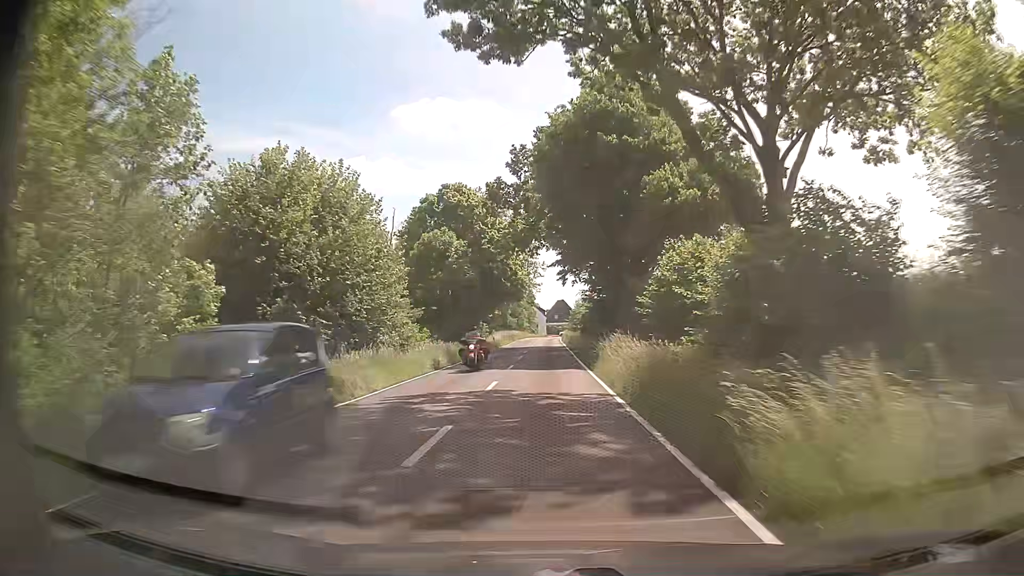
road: tertiary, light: Day
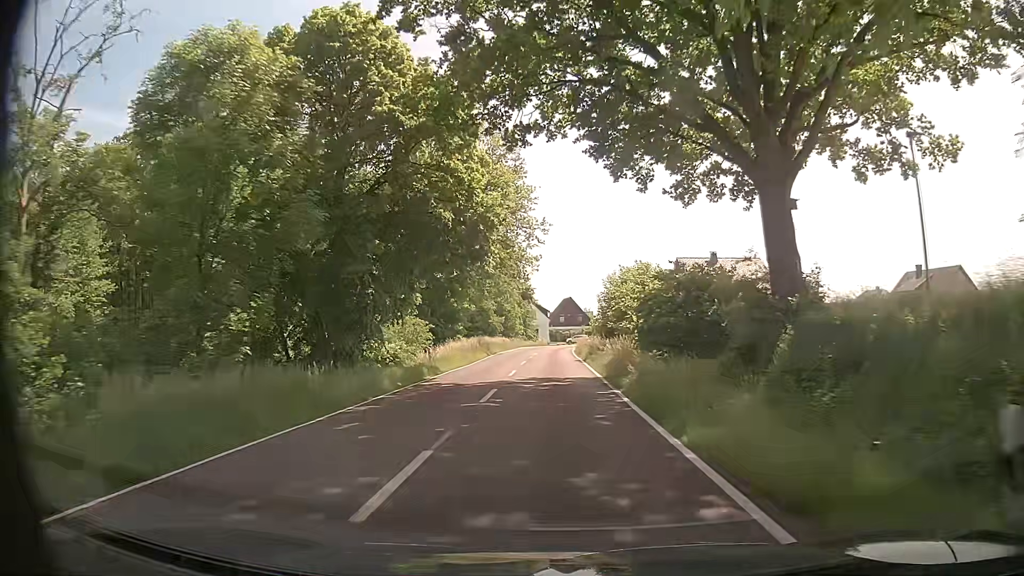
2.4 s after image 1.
(-0.1, +37.2) m; -1°
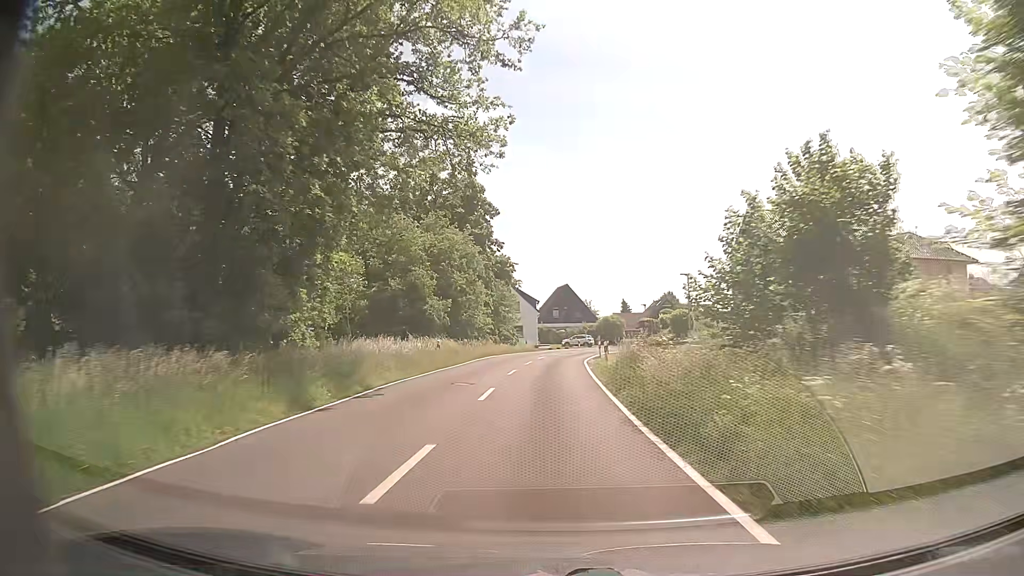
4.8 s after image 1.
(+0.6, +34.8) m; +1°
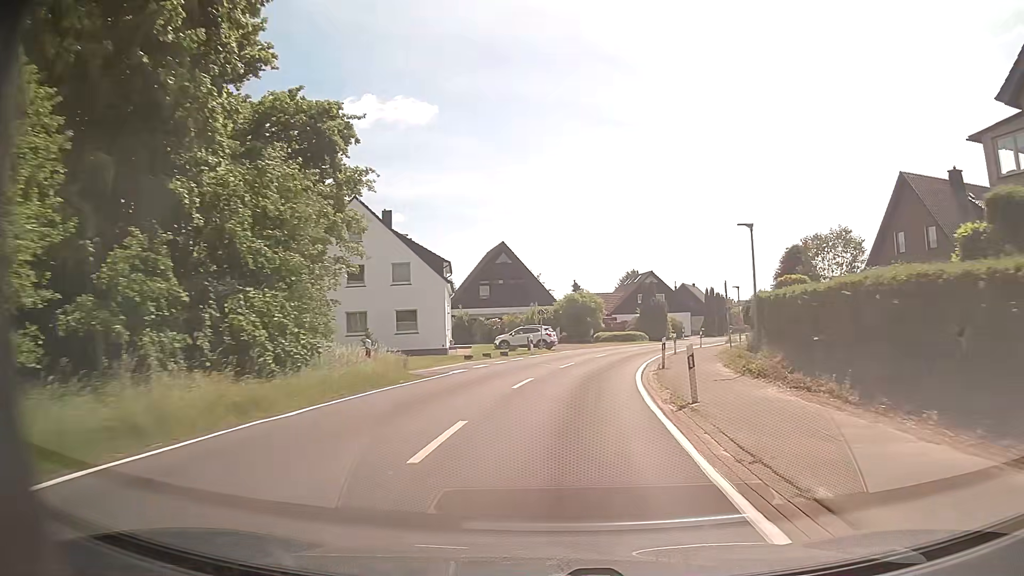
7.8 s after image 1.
(+0.9, +42.8) m; +5°
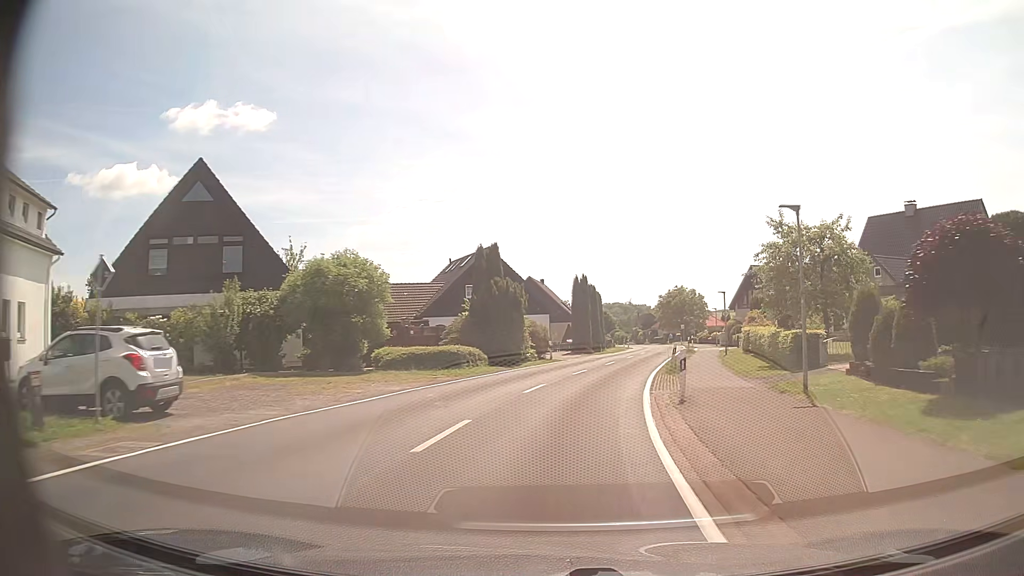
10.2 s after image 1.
(+3.9, +33.4) m; +14°
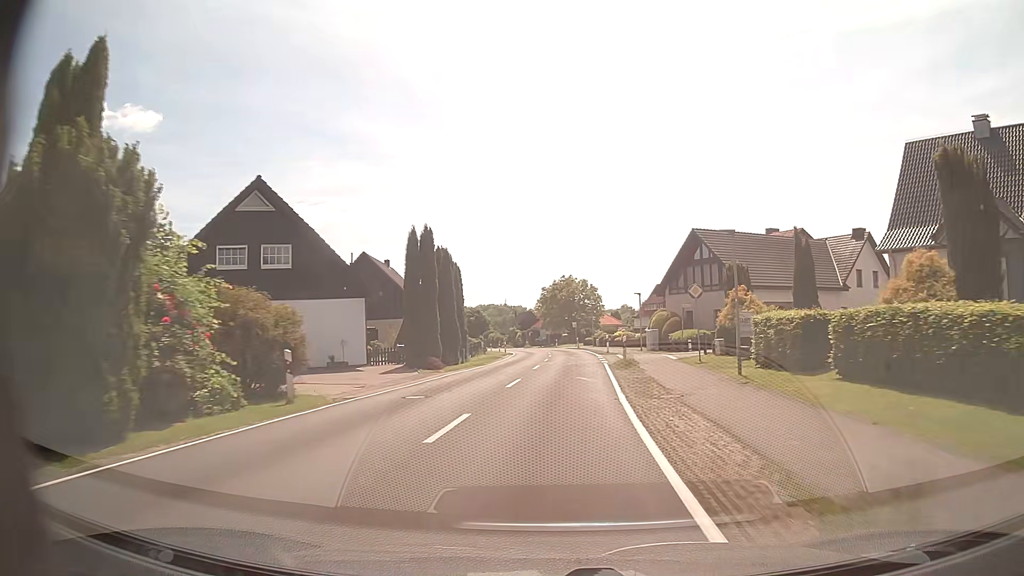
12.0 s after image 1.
(+2.6, +25.3) m; +10°
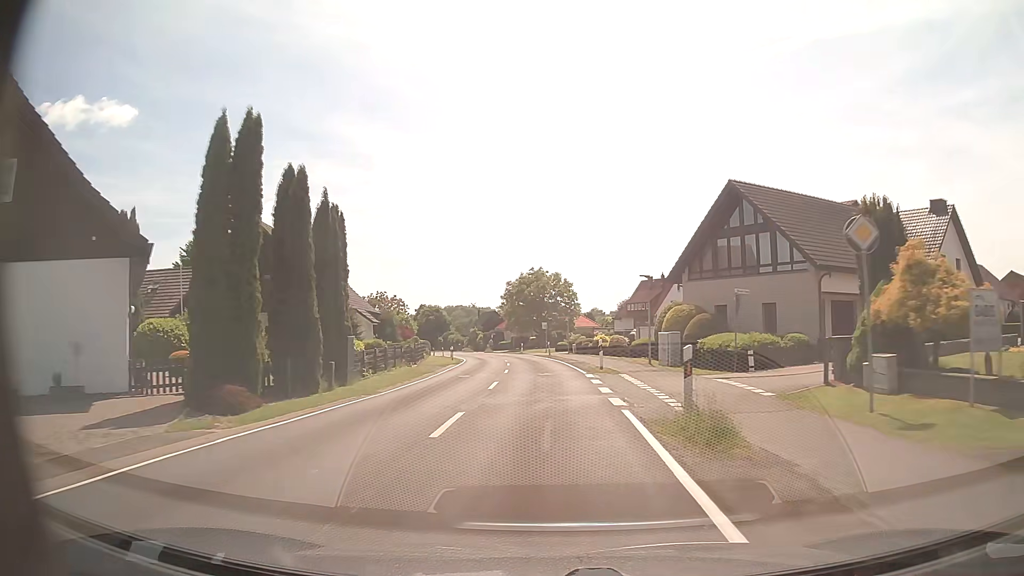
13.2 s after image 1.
(+0.6, +17.4) m; +3°
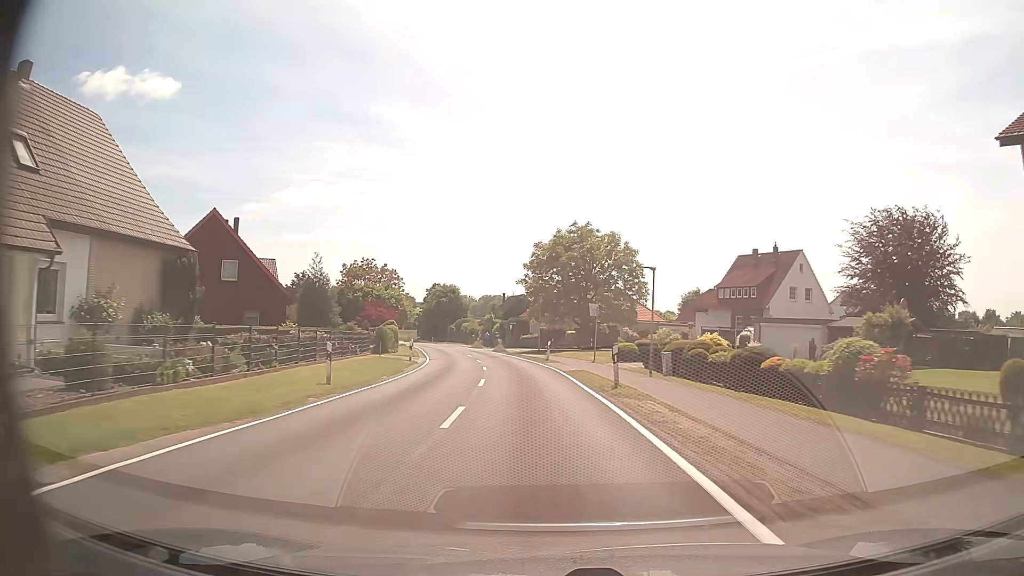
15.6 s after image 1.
(-0.6, +34.6) m; -4°
